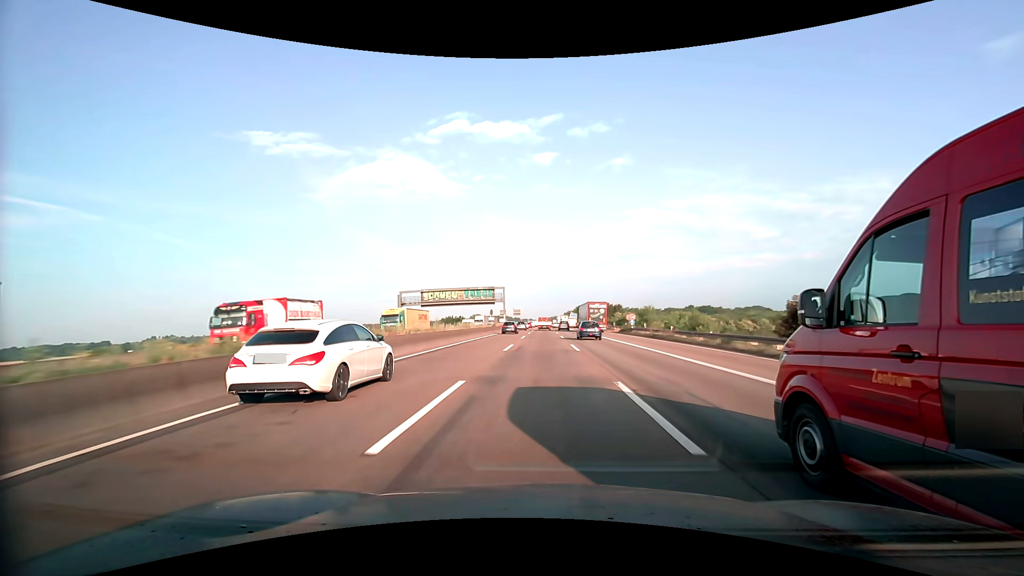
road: motorway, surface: asphalt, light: Day
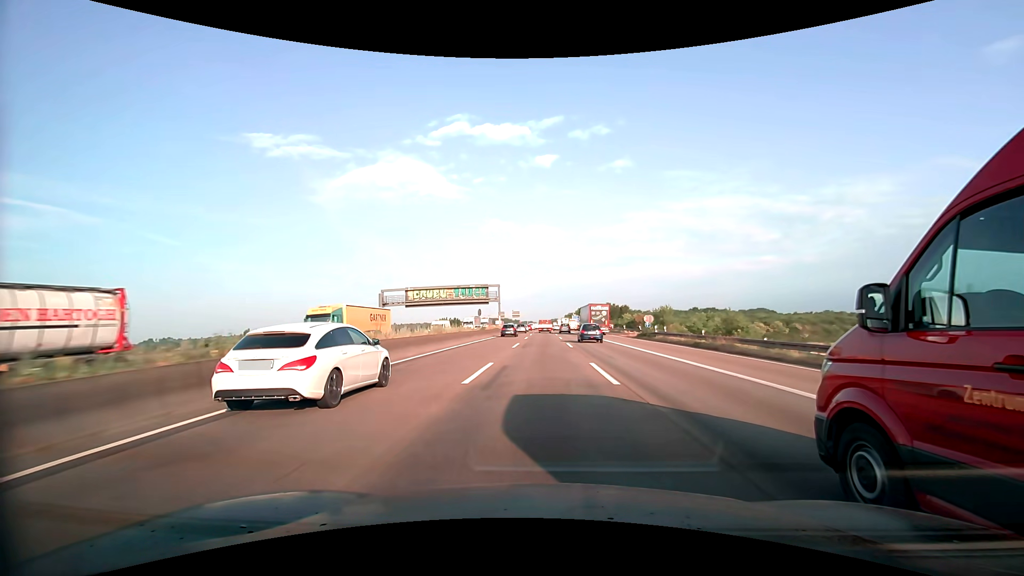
(0.0, +12.0) m; 0°
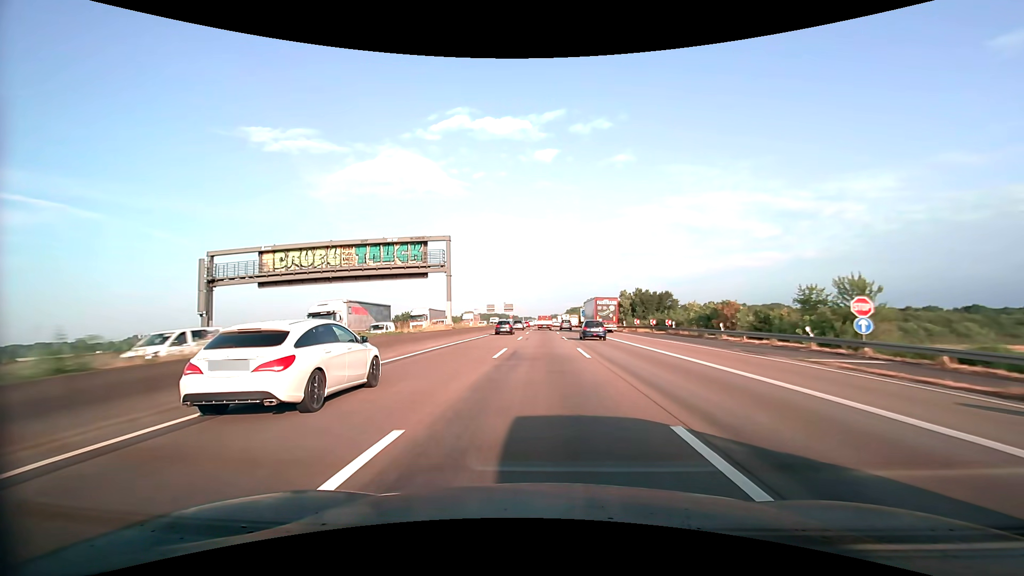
(+0.1, +47.1) m; 0°
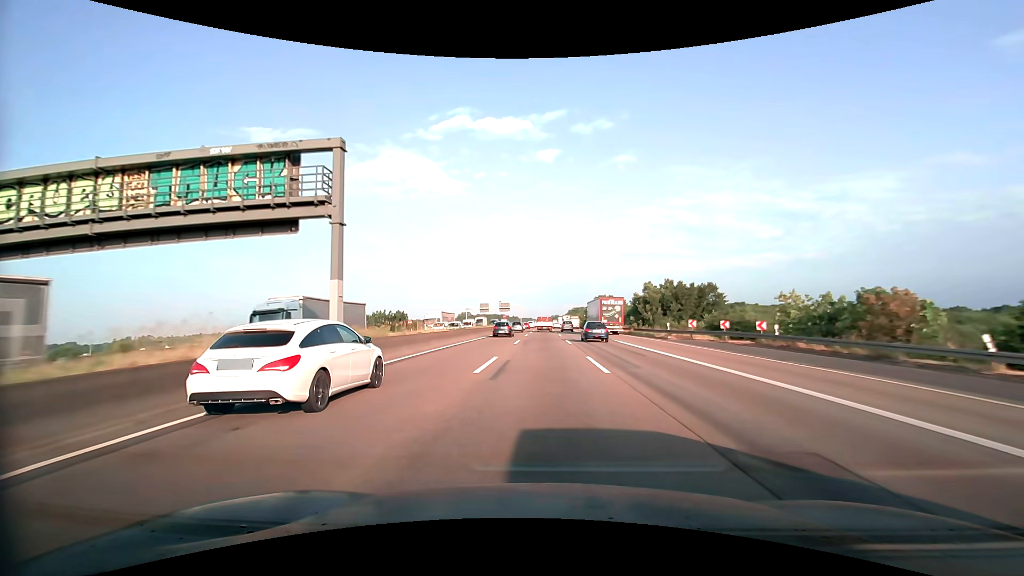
(0.0, +23.0) m; 0°
(0, +10) (0, +20) (0, +30) (0, +40) (0, +50) (0, +60) (0, +70) (0, +80) (0, +90) (0, +100) m
